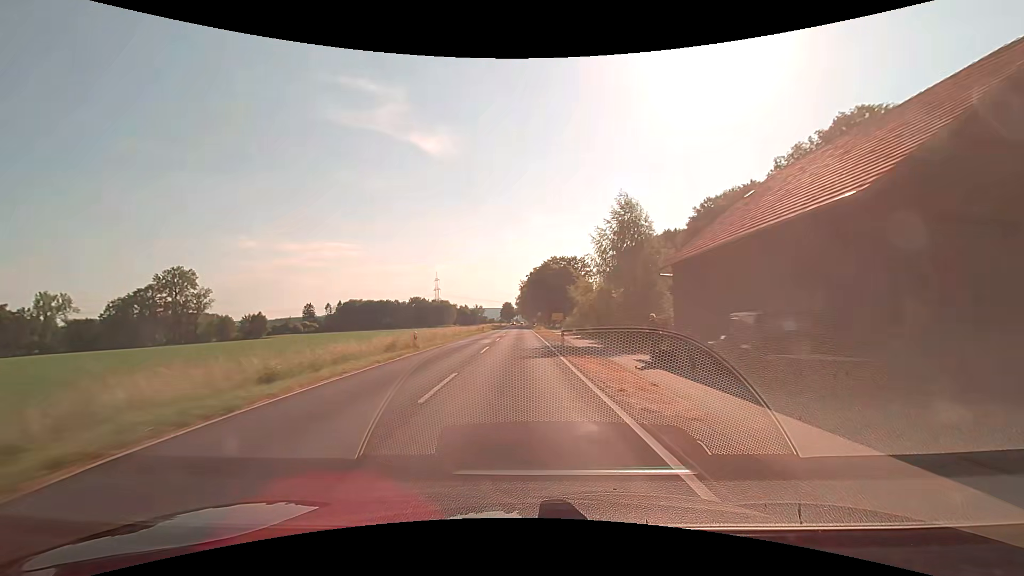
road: secondary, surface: asphalt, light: Day
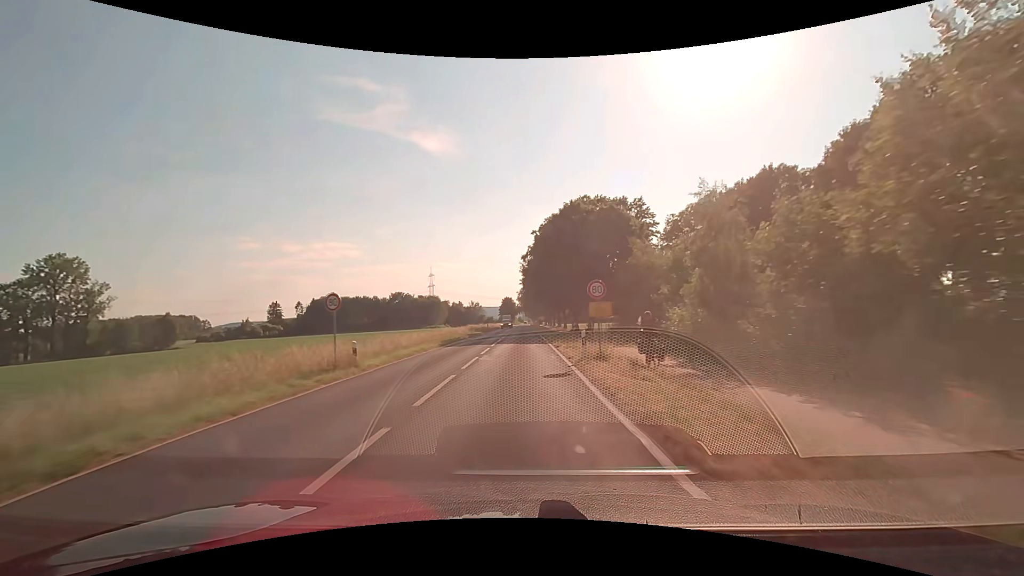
(-0.1, +53.3) m; 0°
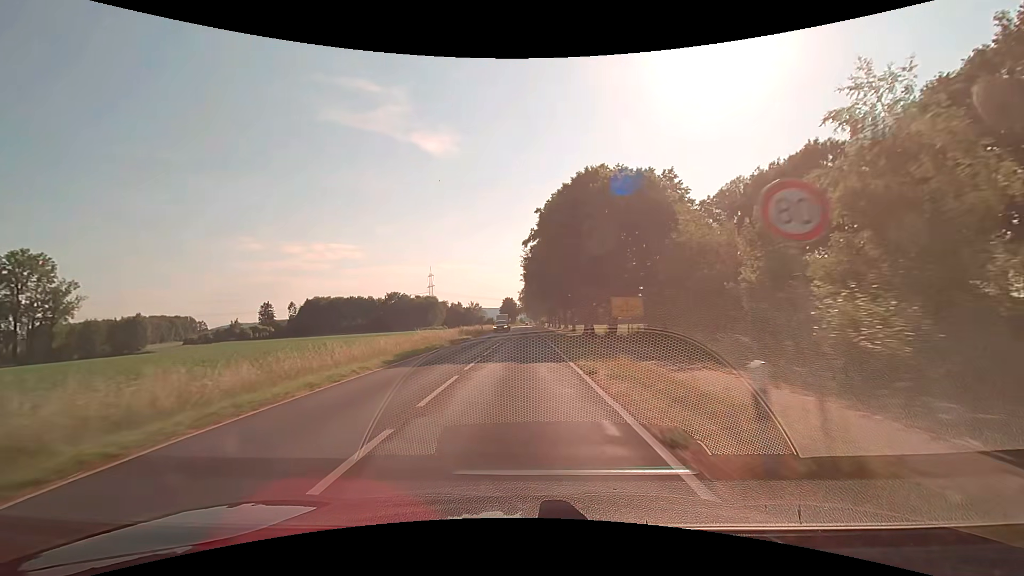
(0.0, +11.8) m; 0°
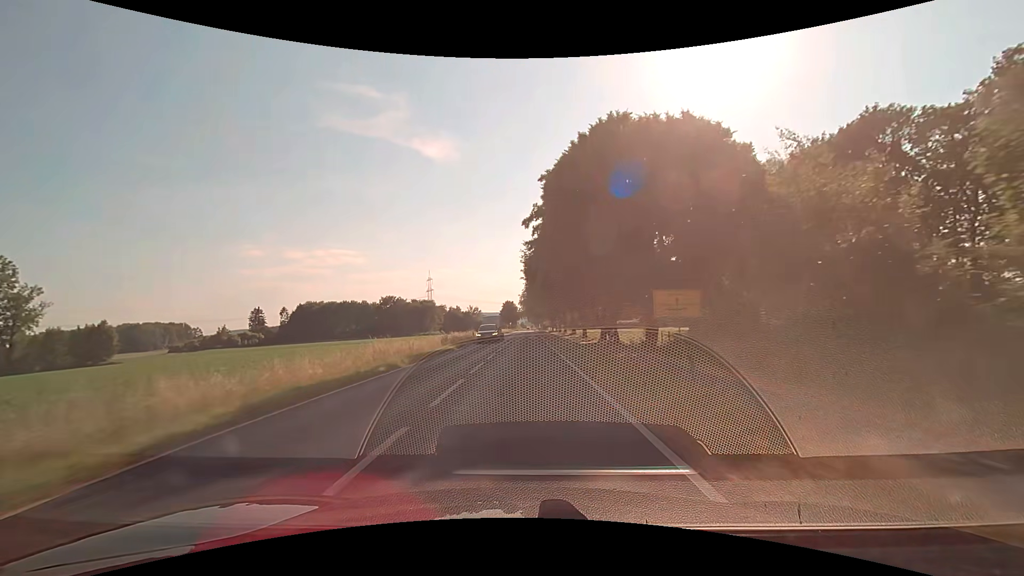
(0.0, +11.6) m; 0°
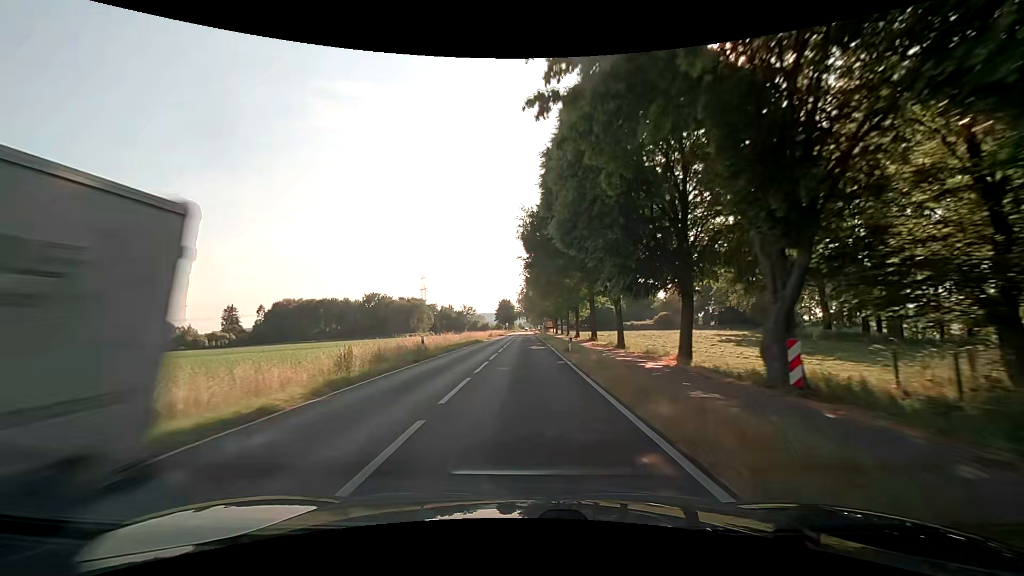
(+0.1, +23.6) m; 0°
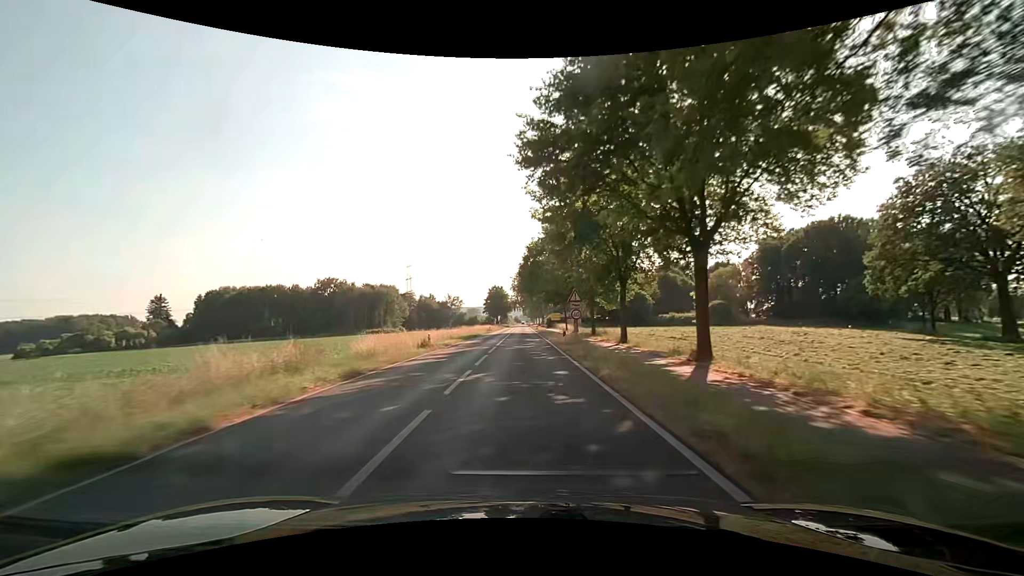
(0.0, +47.4) m; 0°
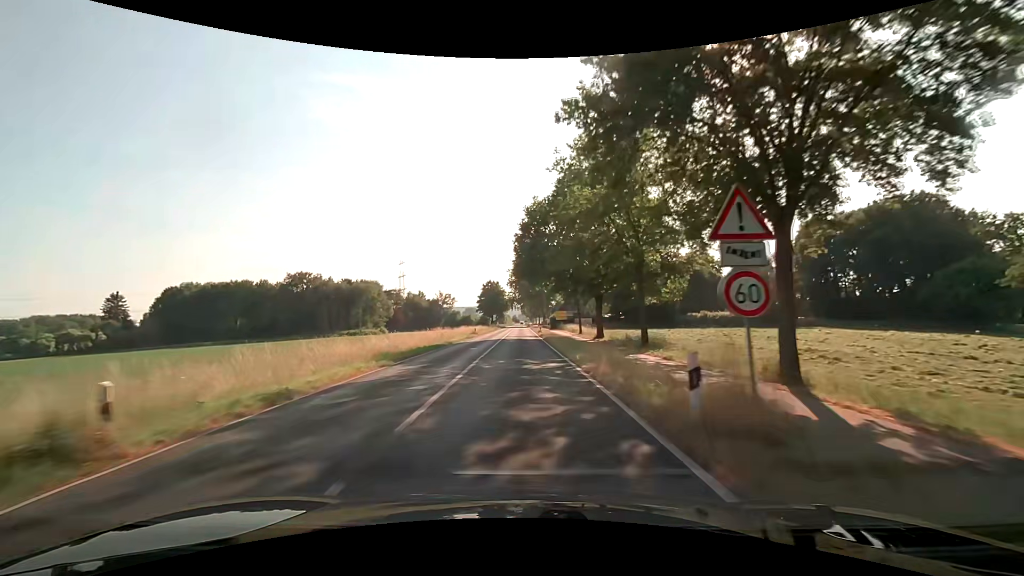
(+0.2, +20.9) m; 0°
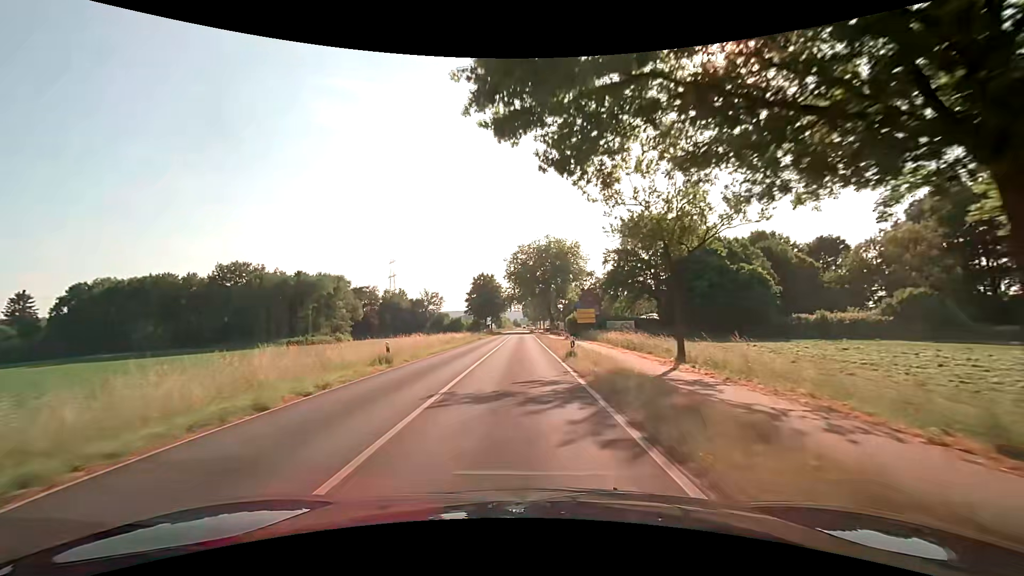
(-0.1, +36.2) m; 0°
(0, +10) (0, +20) (0, +30) (0, +40) (0, +50) (0, +60) (0, +70) (0, +80) (0, +90) (0, +100) m
